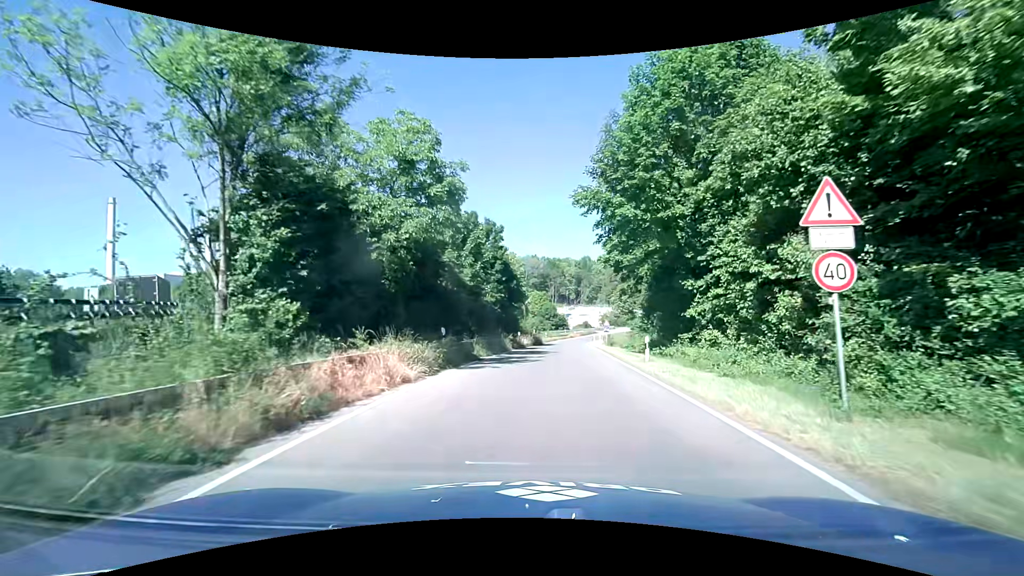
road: trunk_link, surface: asphalt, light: Day
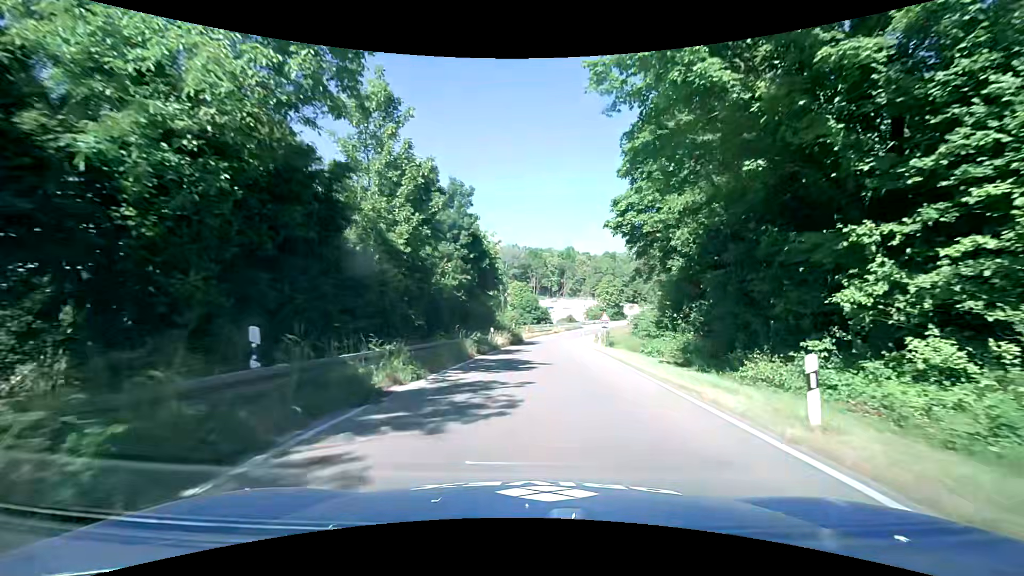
(+0.2, +11.8) m; +2°
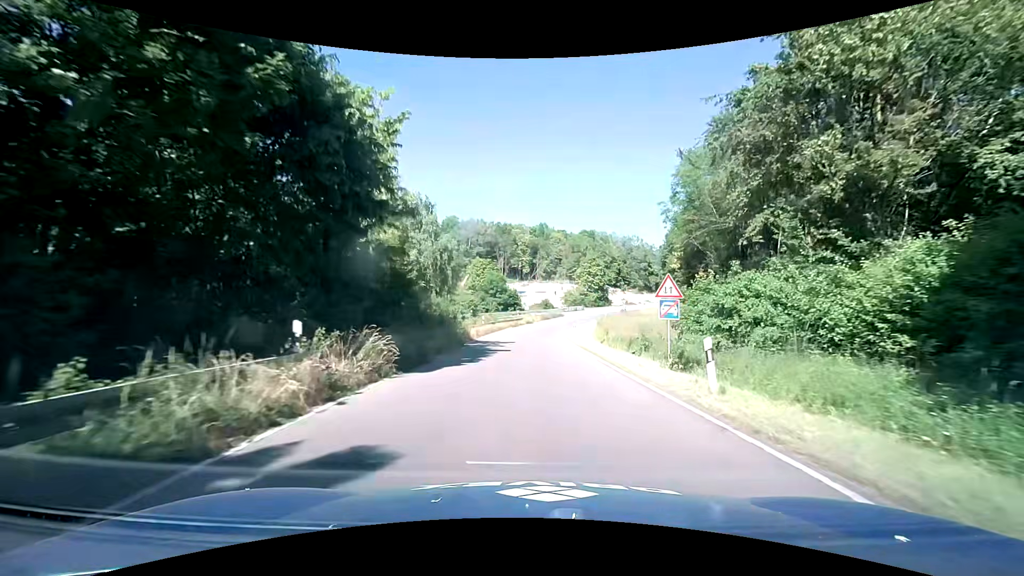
(+0.9, +26.0) m; +3°
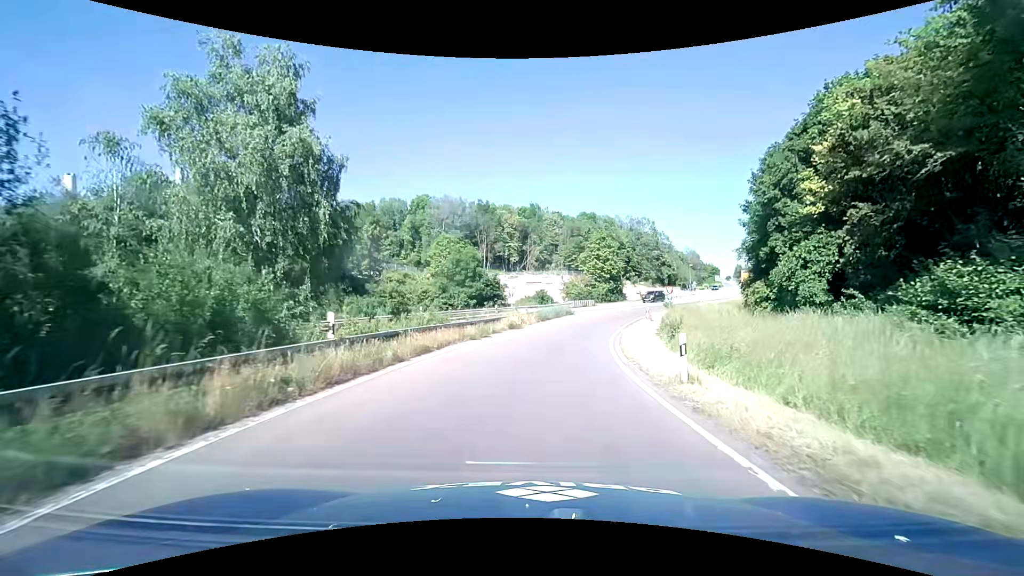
(+0.4, +29.9) m; +1°
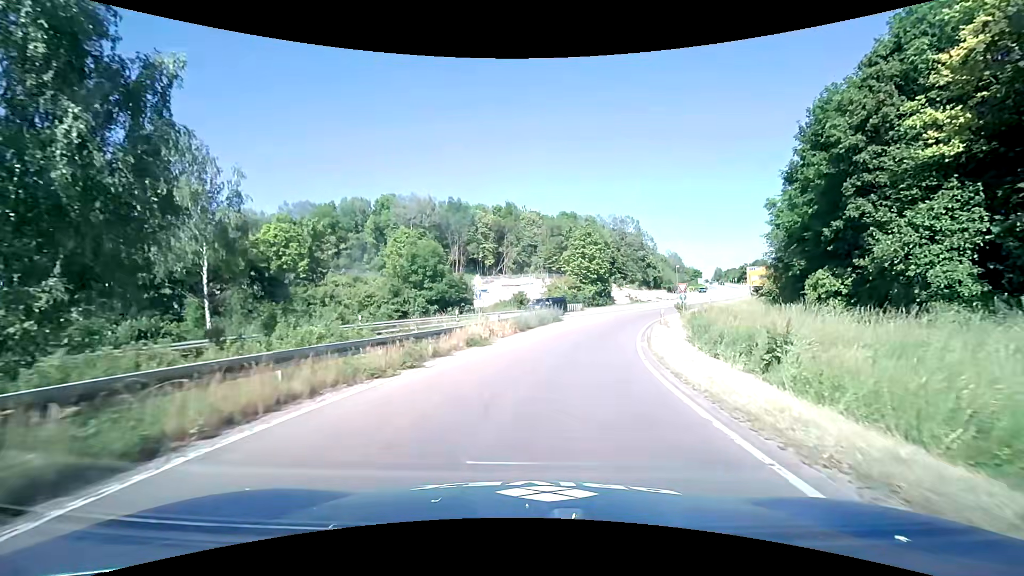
(+0.2, +11.2) m; +2°
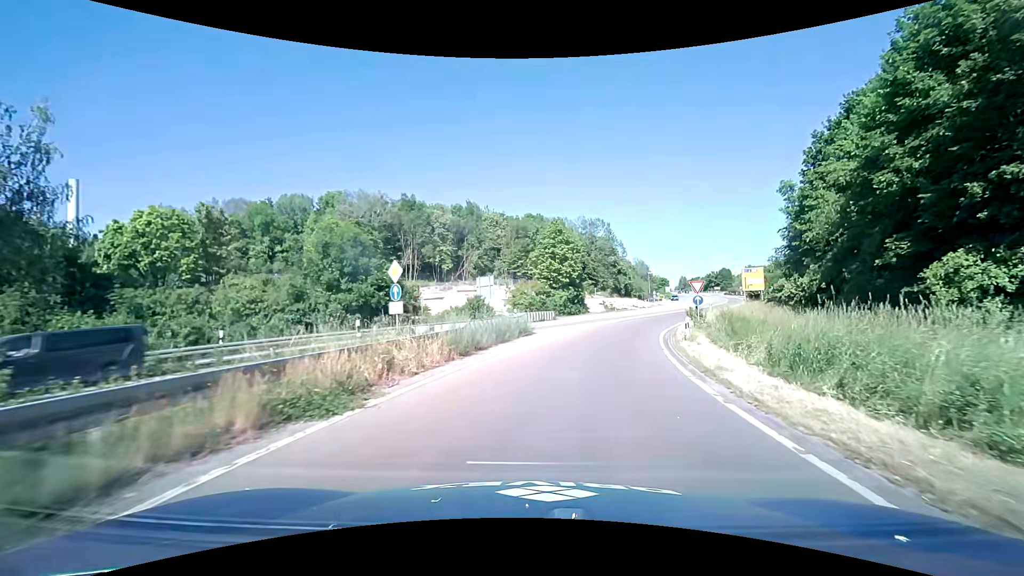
(+0.4, +11.5) m; +4°
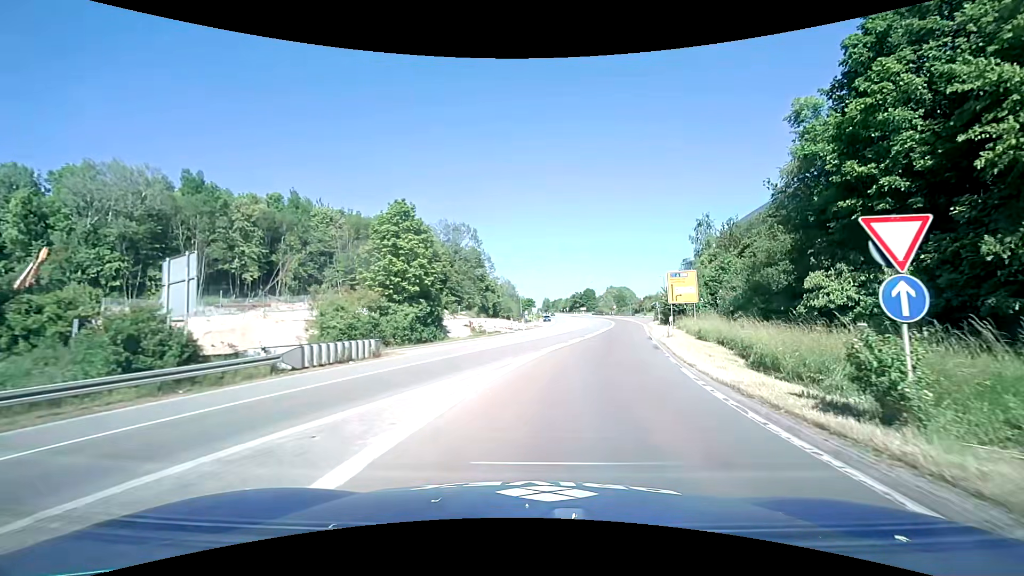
(+2.4, +23.3) m; +15°
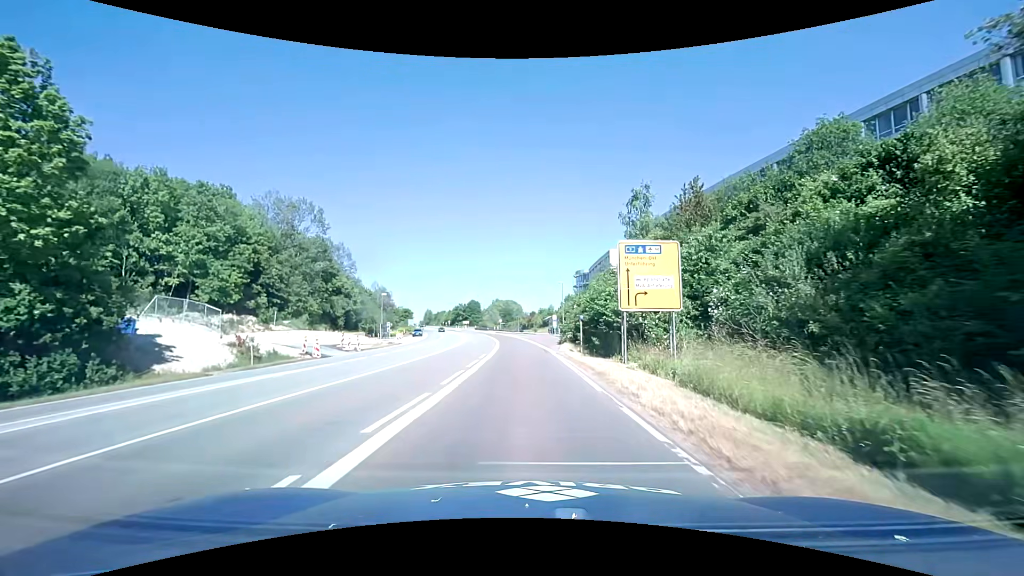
(+4.0, +24.5) m; +14°
(0, +10) (0, +20) (0, +30) (-1, +40) (-1, +50) (-2, +60) (-3, +70) (-4, +80) (-5, +90) (-7, +100) m
